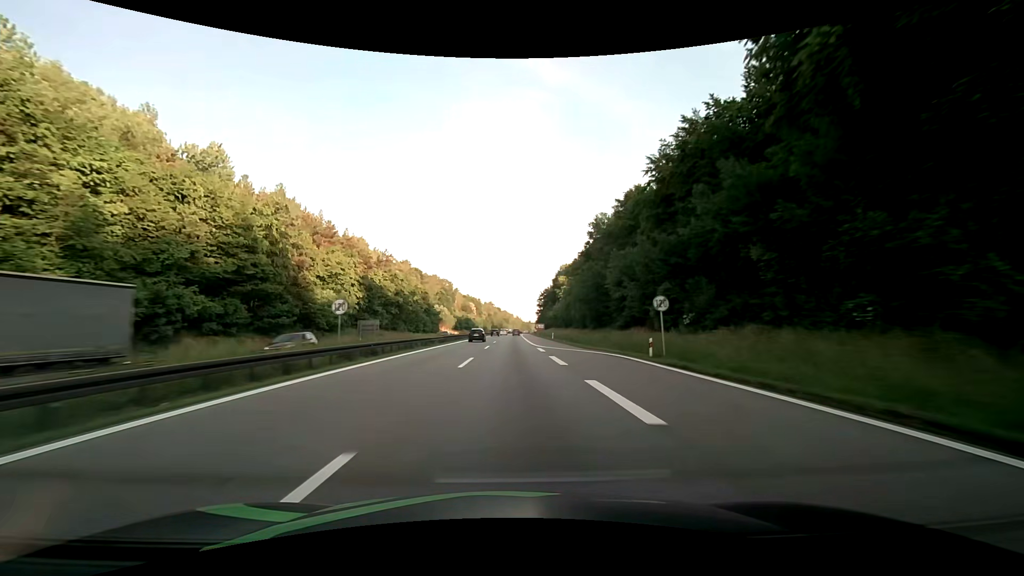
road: motorway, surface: asphalt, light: Day
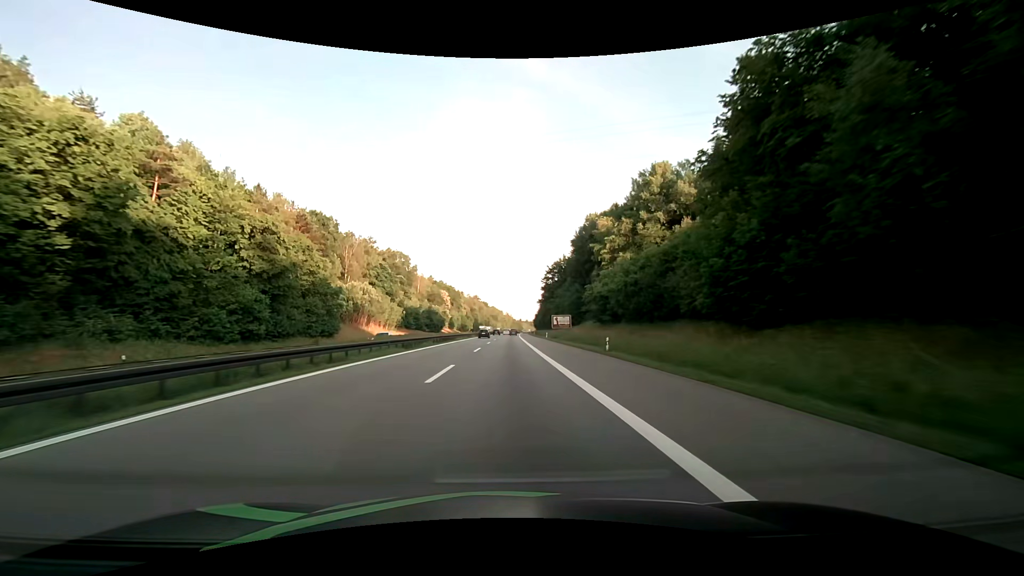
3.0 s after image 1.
(+1.0, +95.2) m; +1°
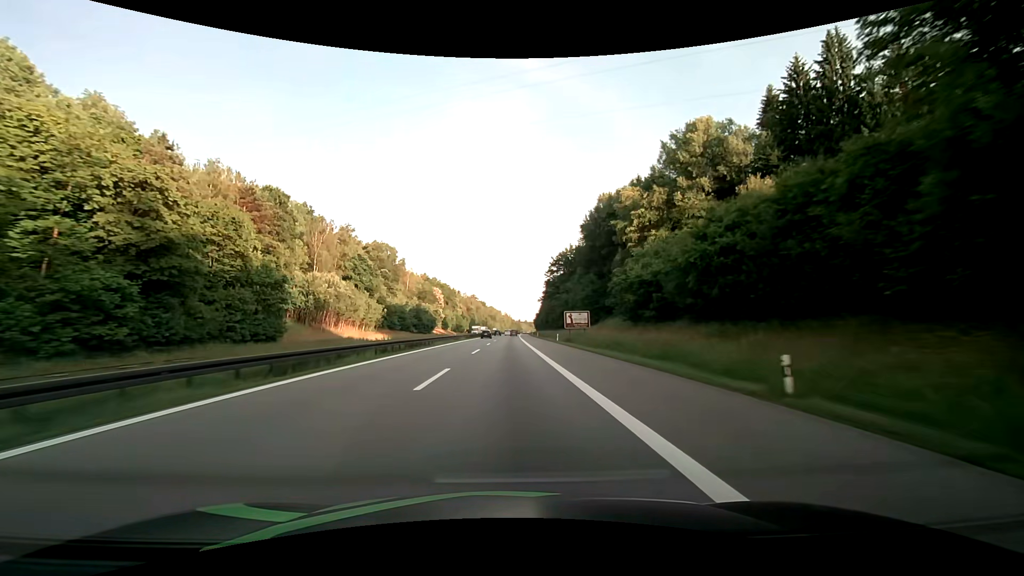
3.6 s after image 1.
(+0.1, +19.1) m; 0°
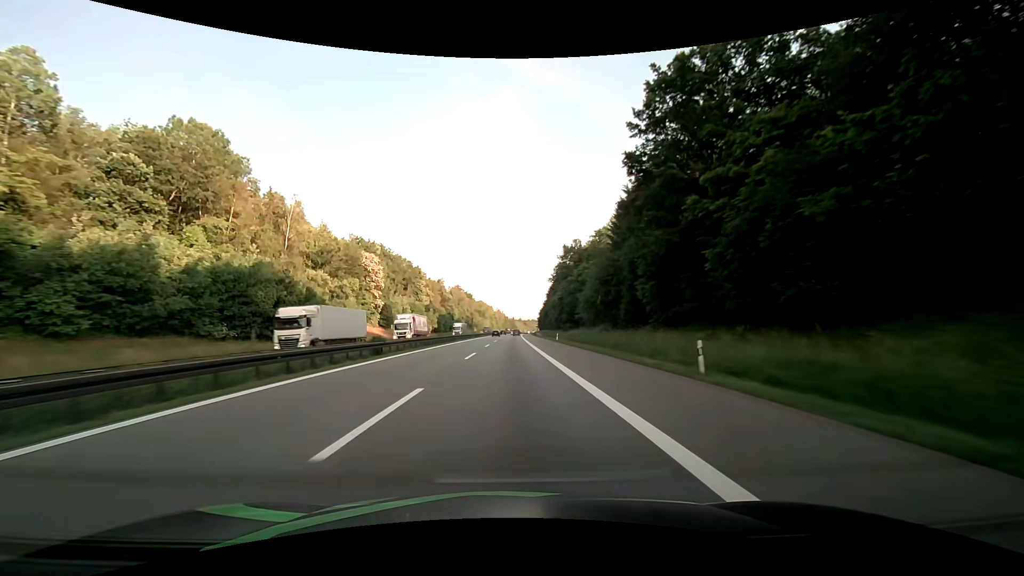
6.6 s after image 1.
(+0.6, +95.4) m; +1°
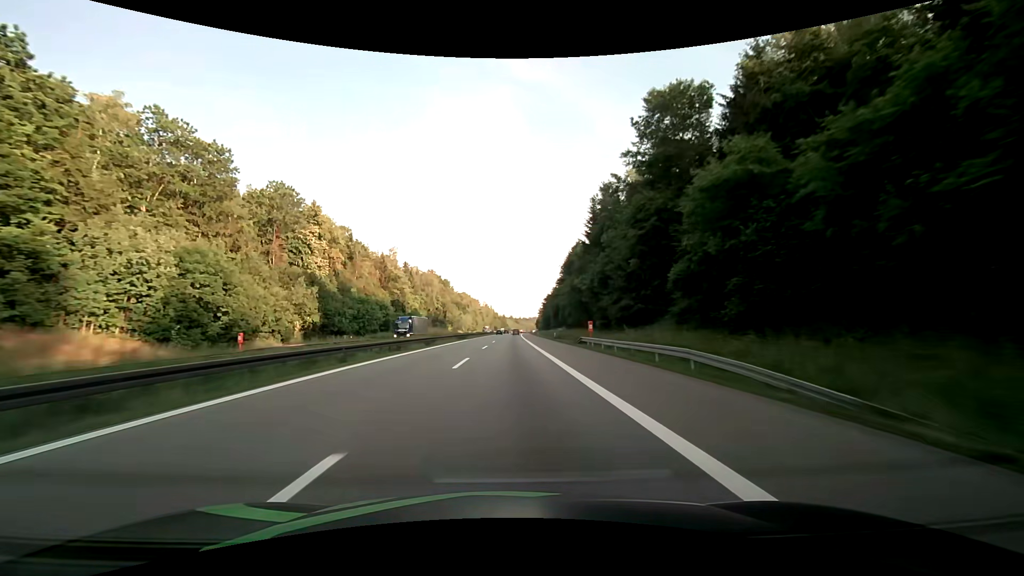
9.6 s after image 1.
(+0.9, +95.3) m; +1°
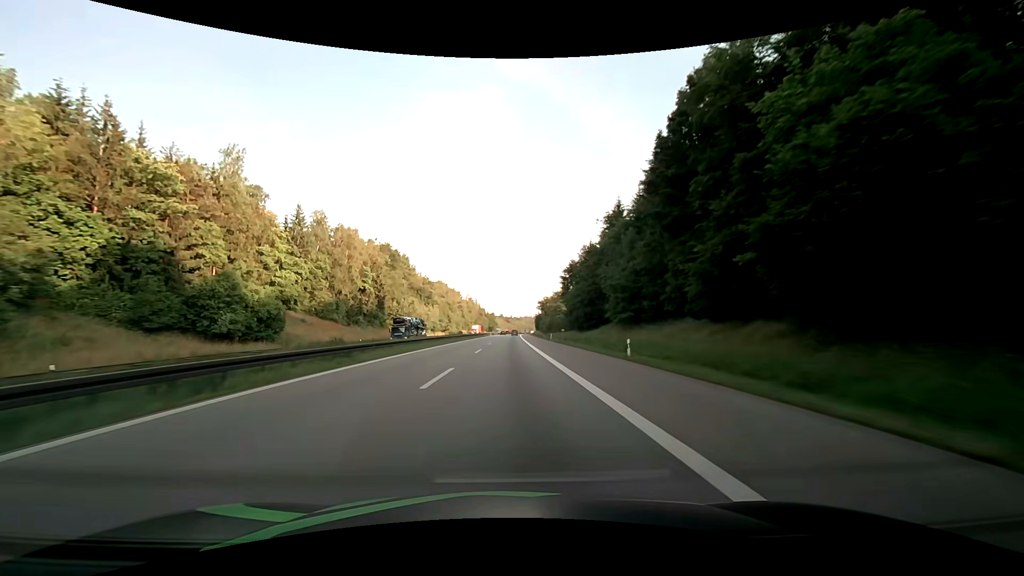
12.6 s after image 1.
(+0.9, +95.4) m; +1°
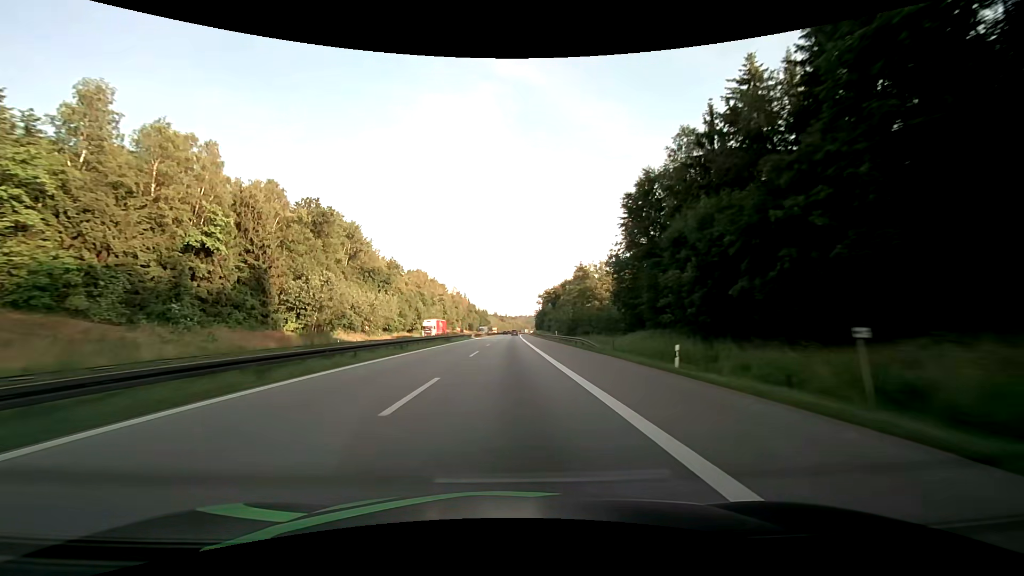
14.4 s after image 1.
(+0.3, +57.2) m; +1°
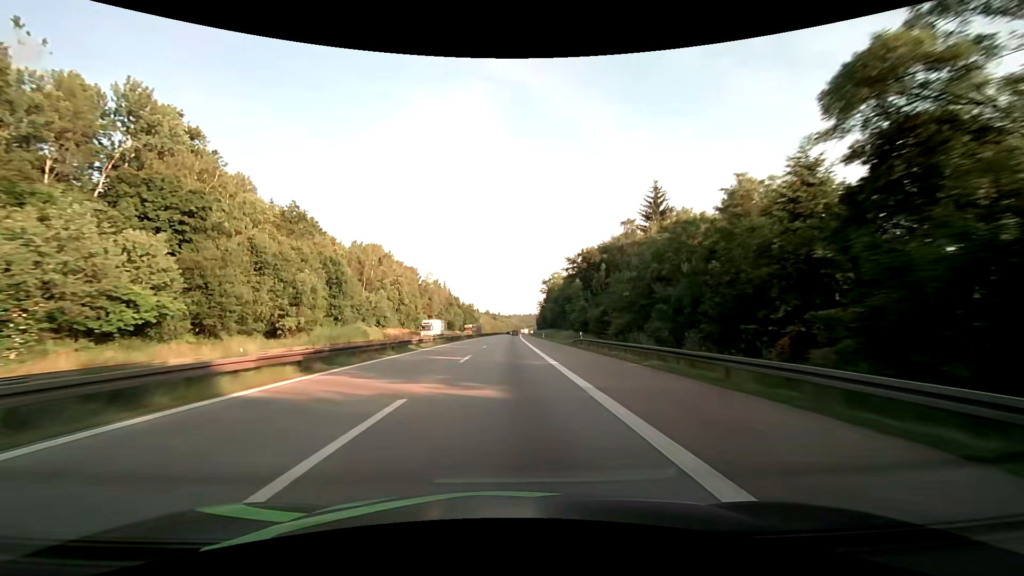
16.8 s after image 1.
(+0.5, +76.3) m; +1°
(0, +10) (0, +20) (0, +30) (0, +40) (0, +50) (0, +60) (0, +70) (0, +80) (+1, +90) (+1, +100) m
